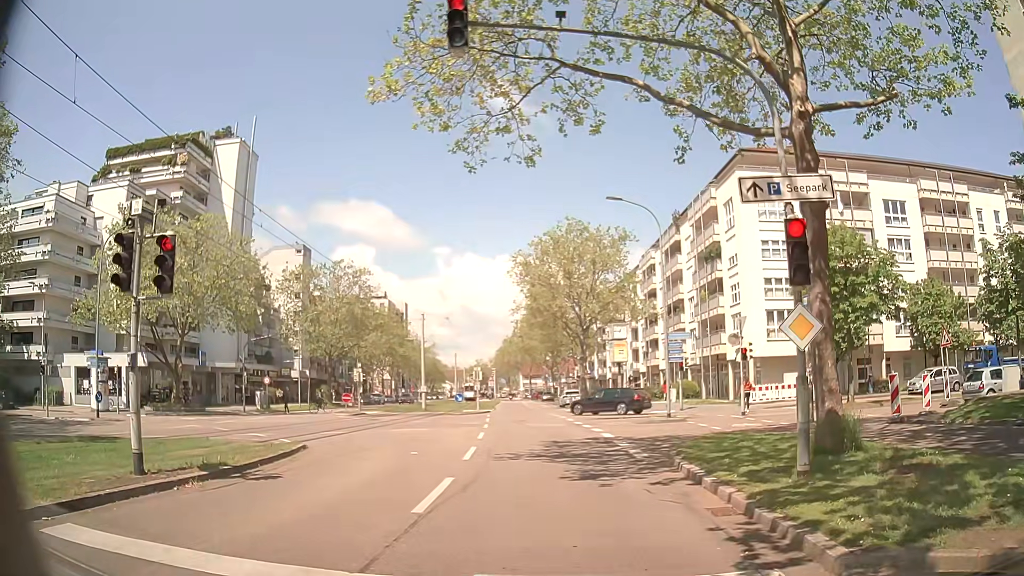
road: tertiary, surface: asphalt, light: Day
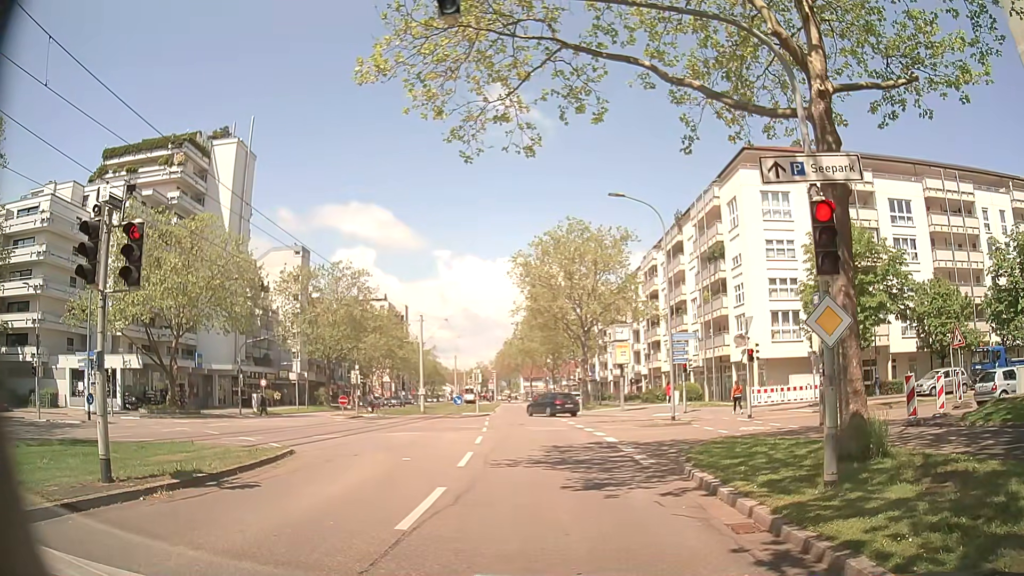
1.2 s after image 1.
(0.0, +0.8) m; 0°
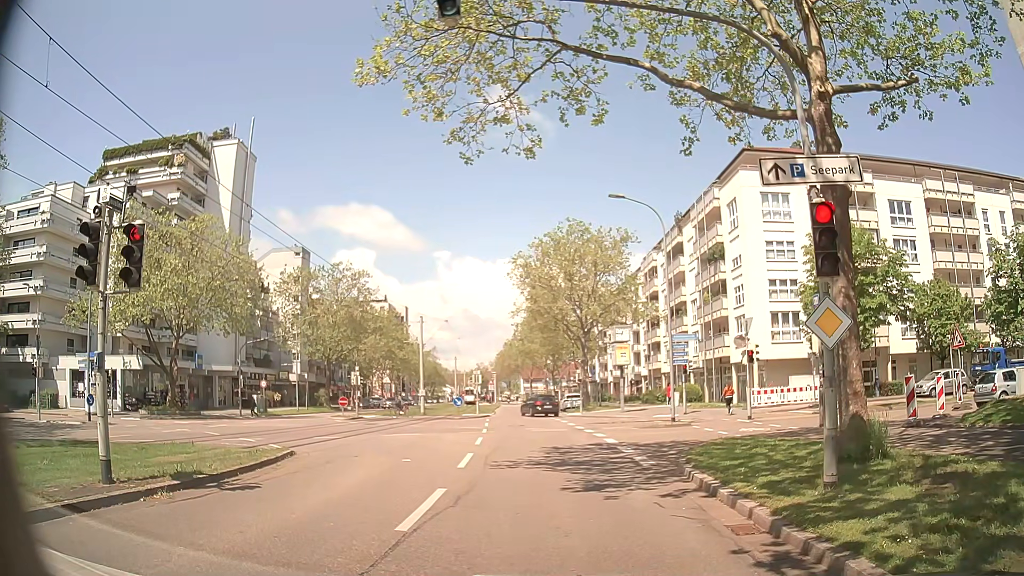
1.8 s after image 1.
(0.0, 0.0) m; 0°
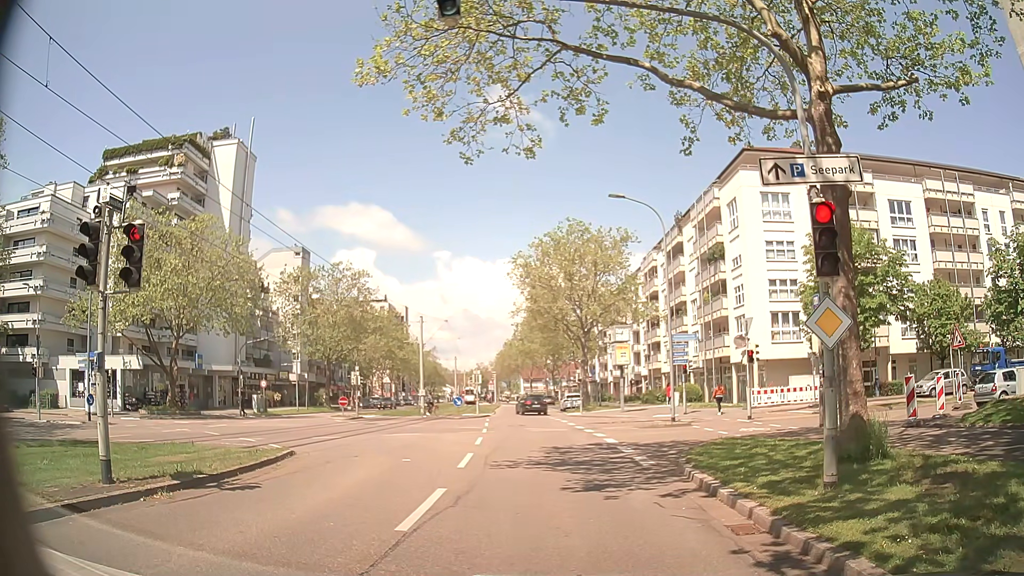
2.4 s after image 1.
(0.0, 0.0) m; 0°
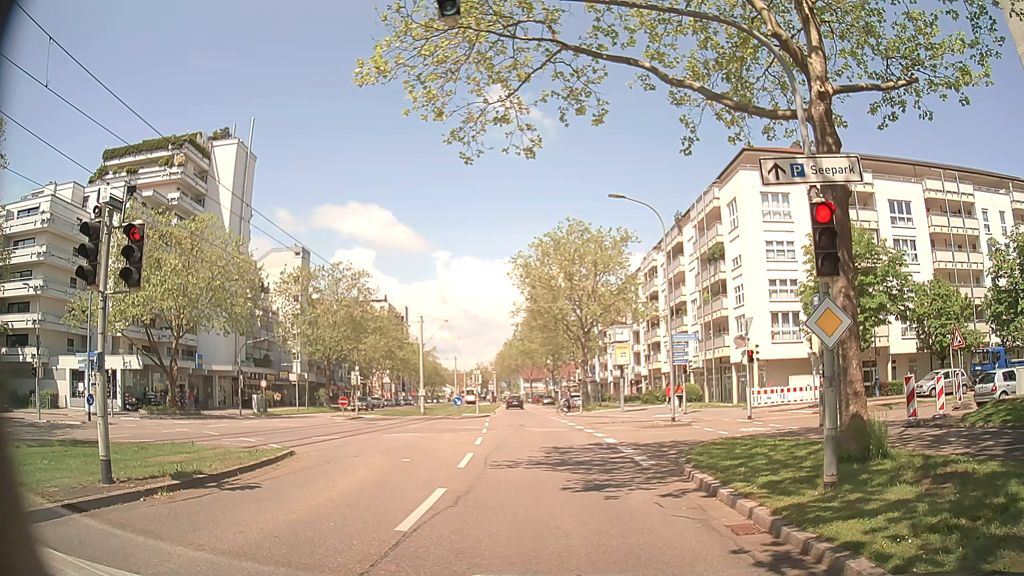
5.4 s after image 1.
(0.0, 0.0) m; 0°
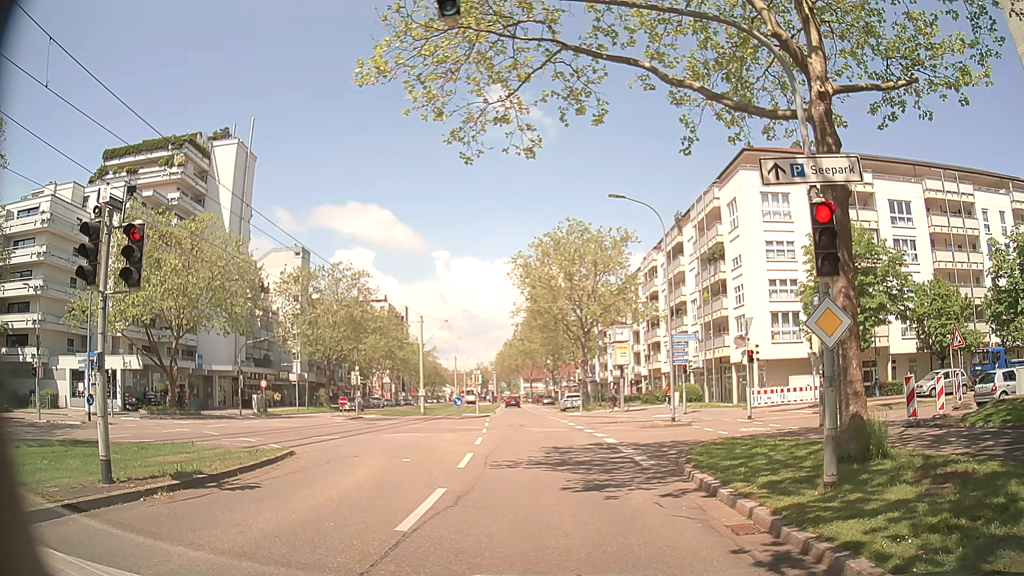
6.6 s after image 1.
(0.0, 0.0) m; 0°
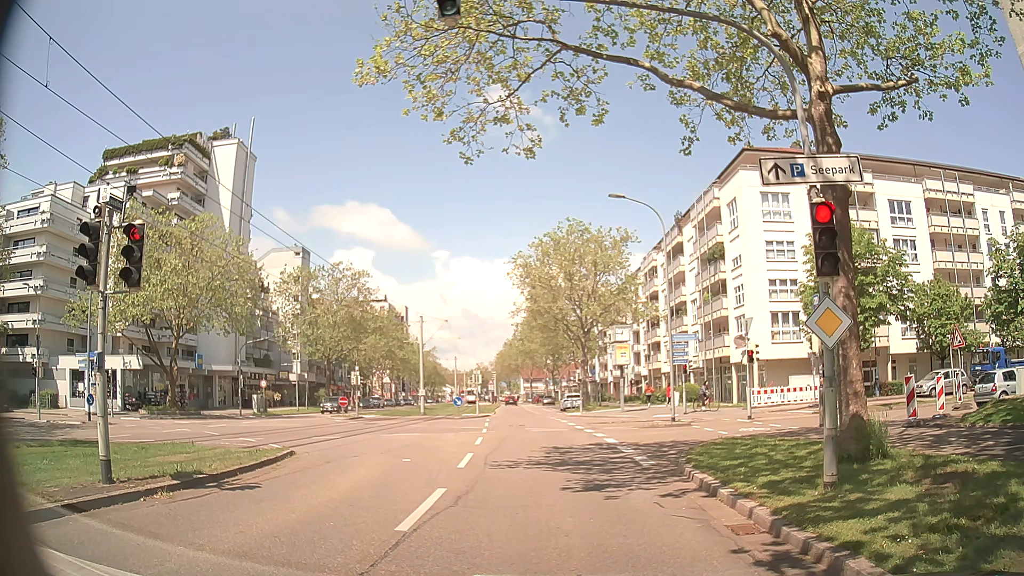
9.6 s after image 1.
(0.0, 0.0) m; 0°
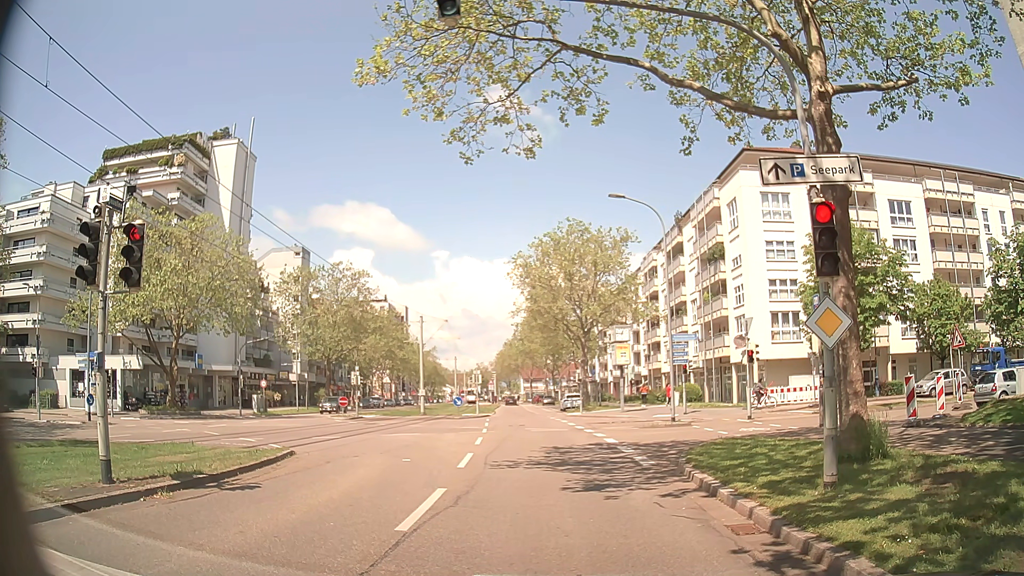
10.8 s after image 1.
(0.0, 0.0) m; 0°
